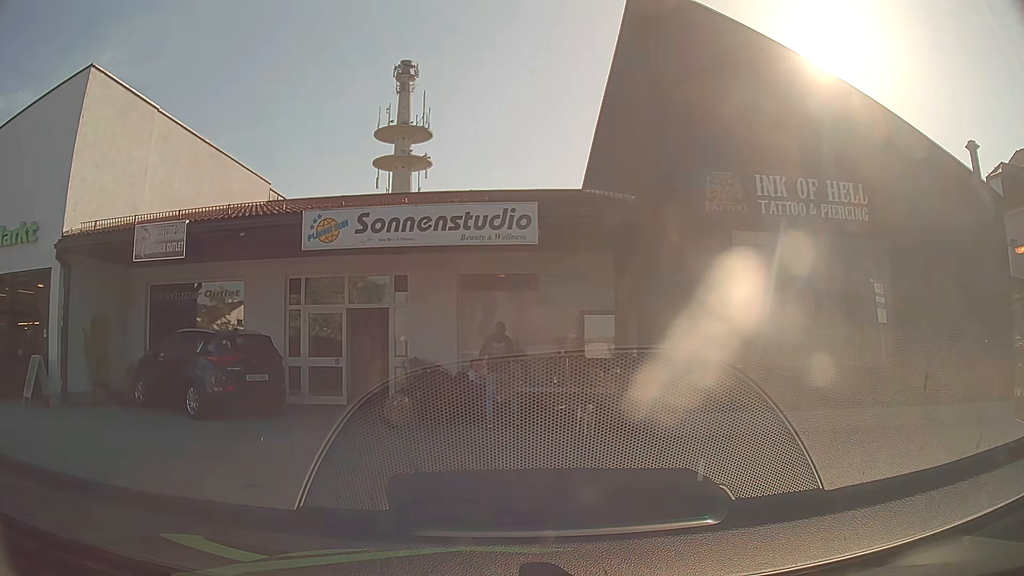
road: service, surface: asphalt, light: Day
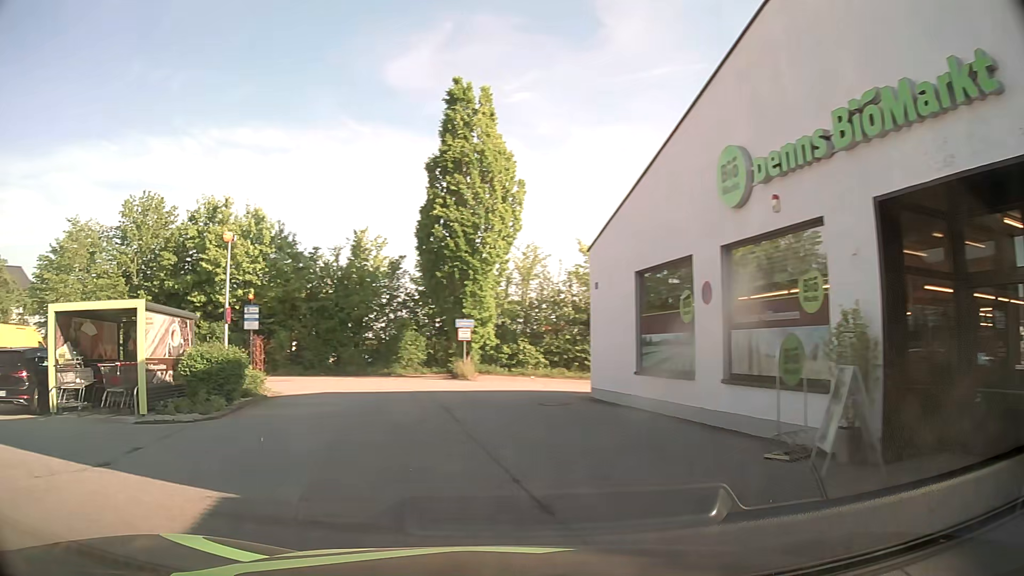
(-6.0, +8.1) m; -78°
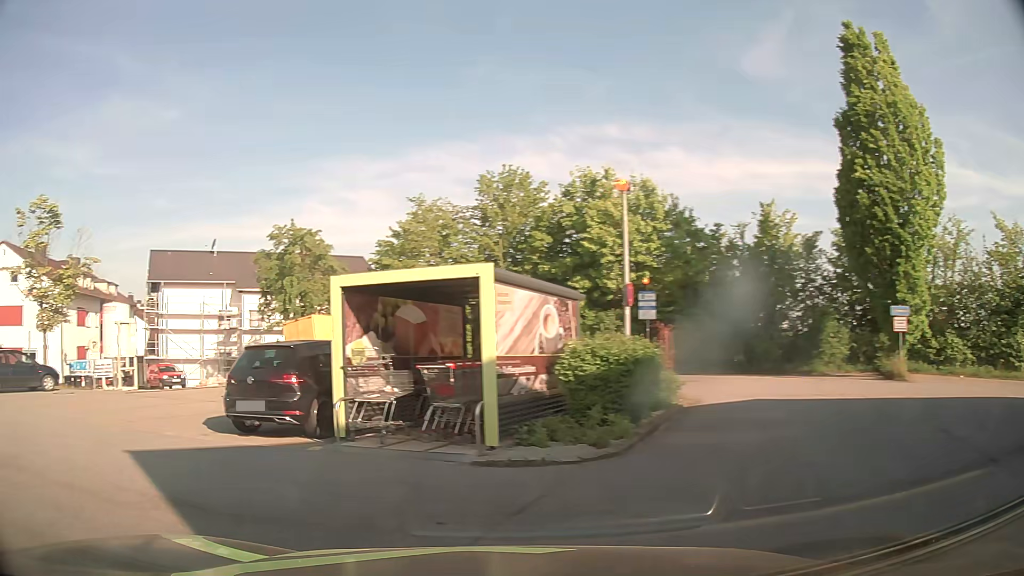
(-1.3, +5.0) m; -31°
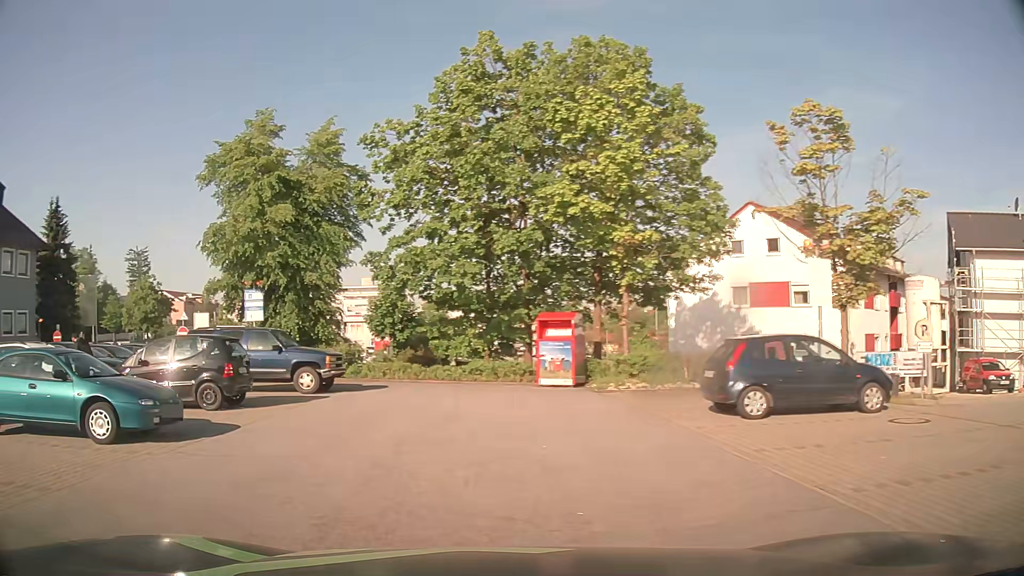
(-6.8, +8.9) m; -66°
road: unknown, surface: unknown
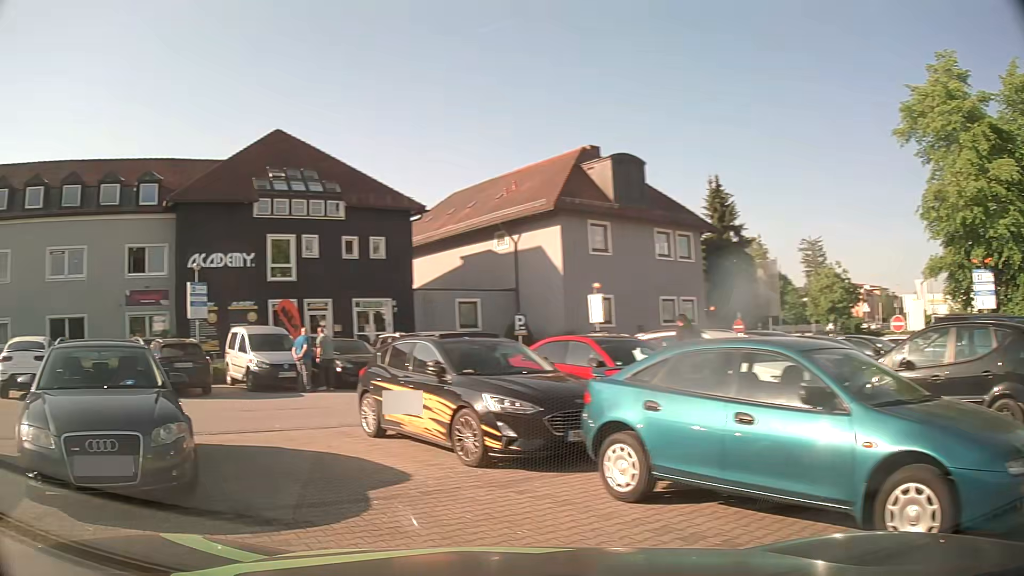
(-2.5, +5.1) m; -56°
